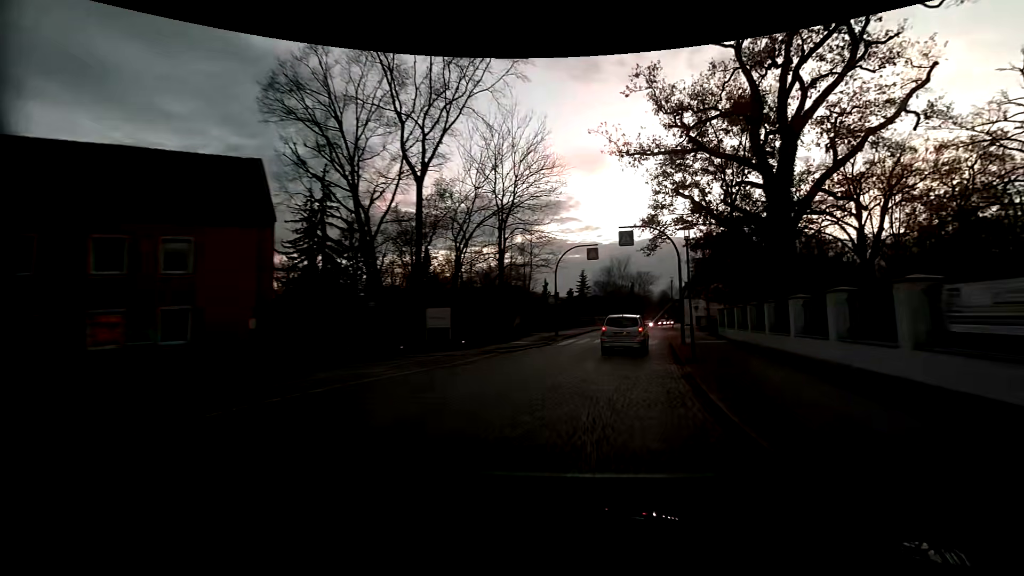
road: residential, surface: sett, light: Dusk
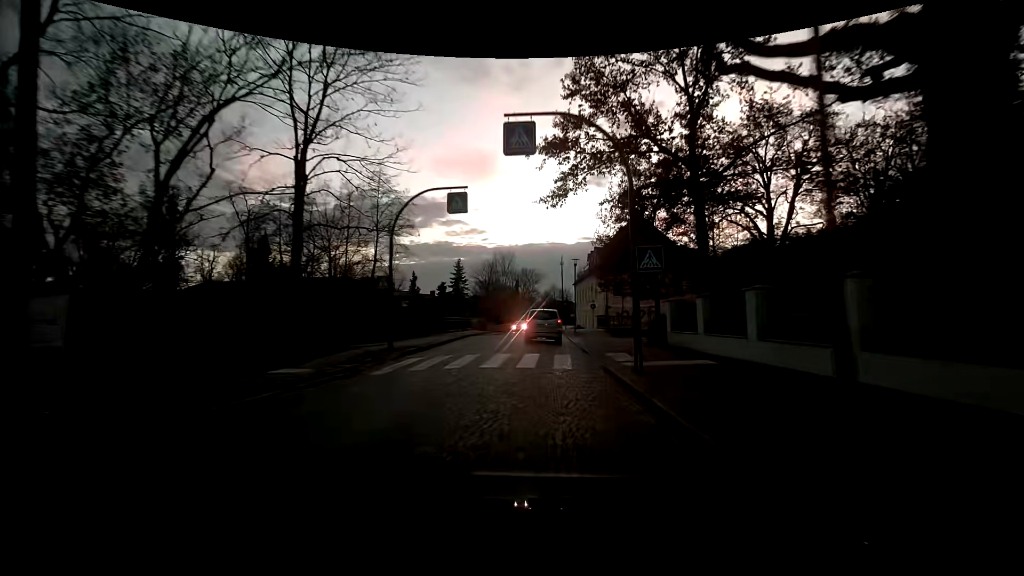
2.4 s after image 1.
(+2.3, +15.4) m; +15°
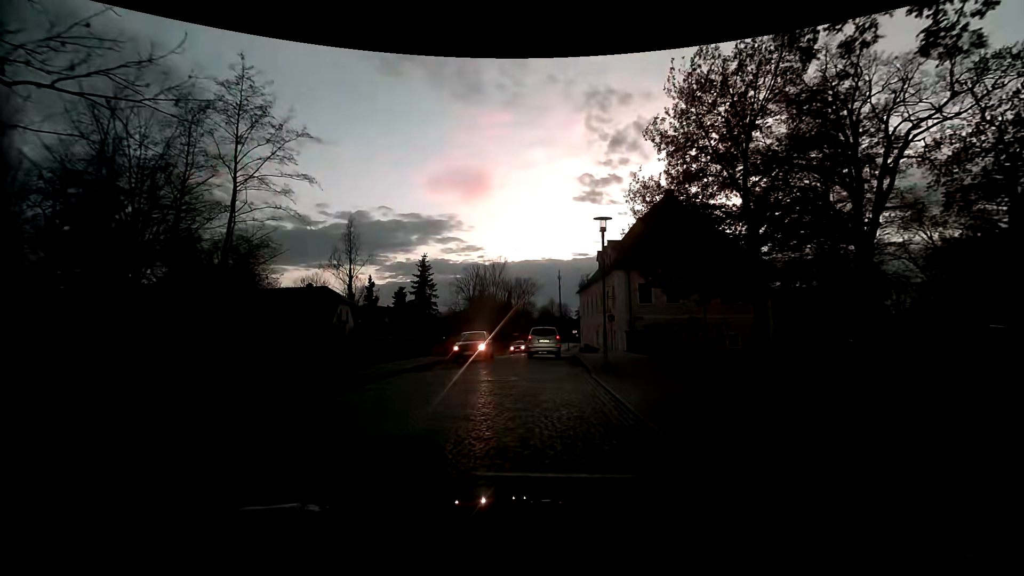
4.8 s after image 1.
(-0.2, +16.1) m; -1°
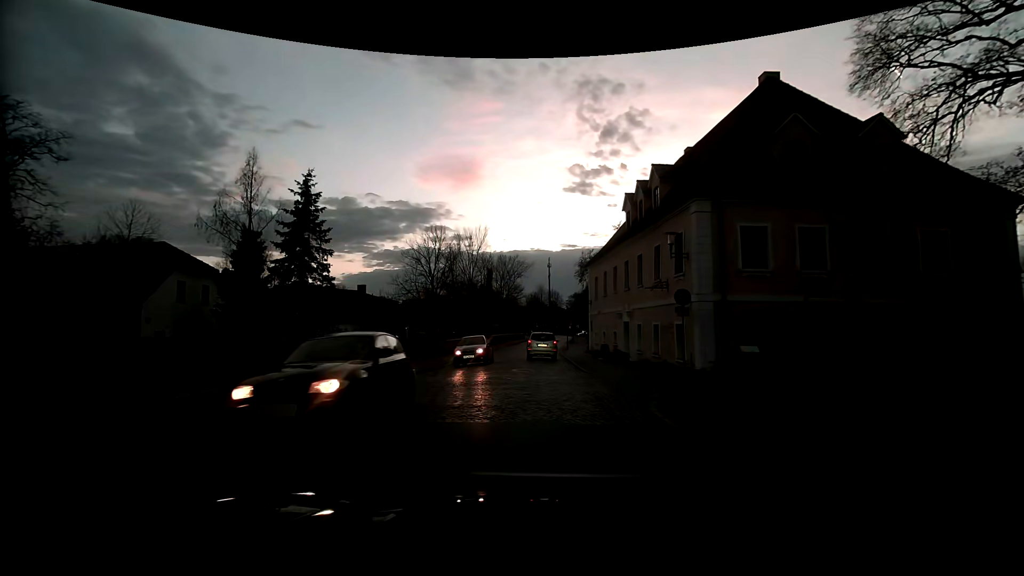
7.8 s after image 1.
(+0.1, +20.8) m; +2°
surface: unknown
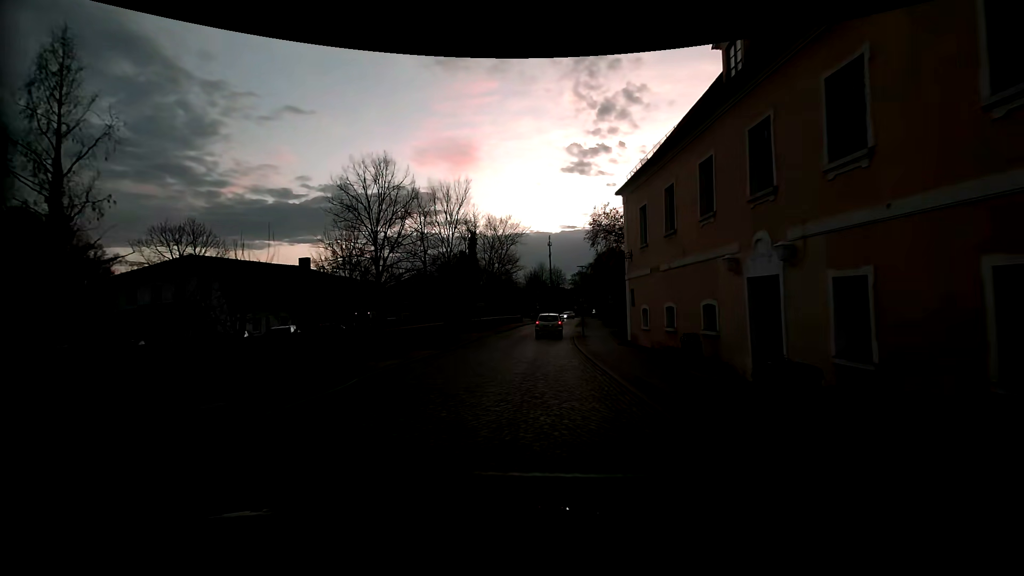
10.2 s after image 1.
(+0.1, +17.5) m; 0°
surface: sett
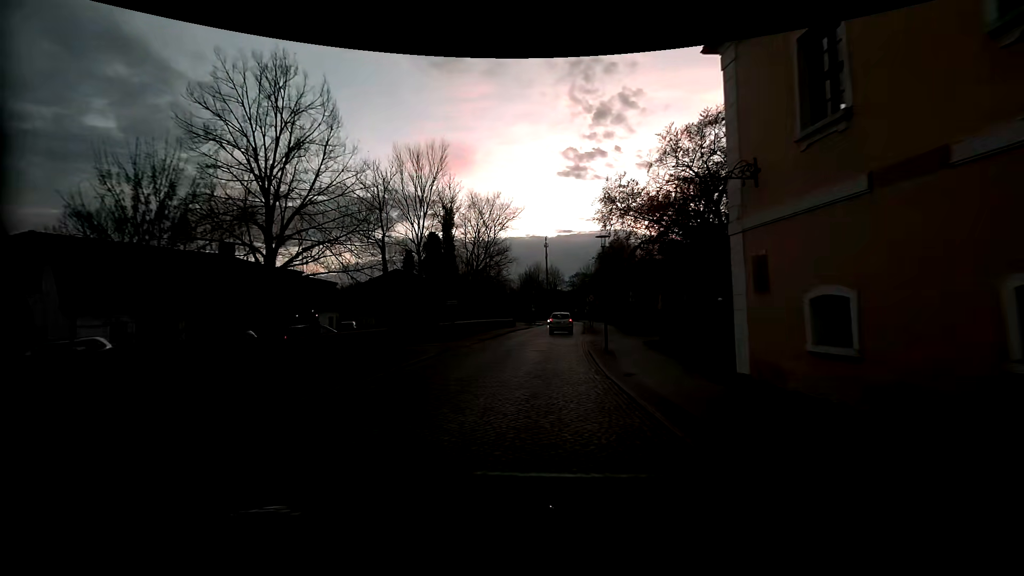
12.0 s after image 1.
(+0.1, +13.0) m; 0°
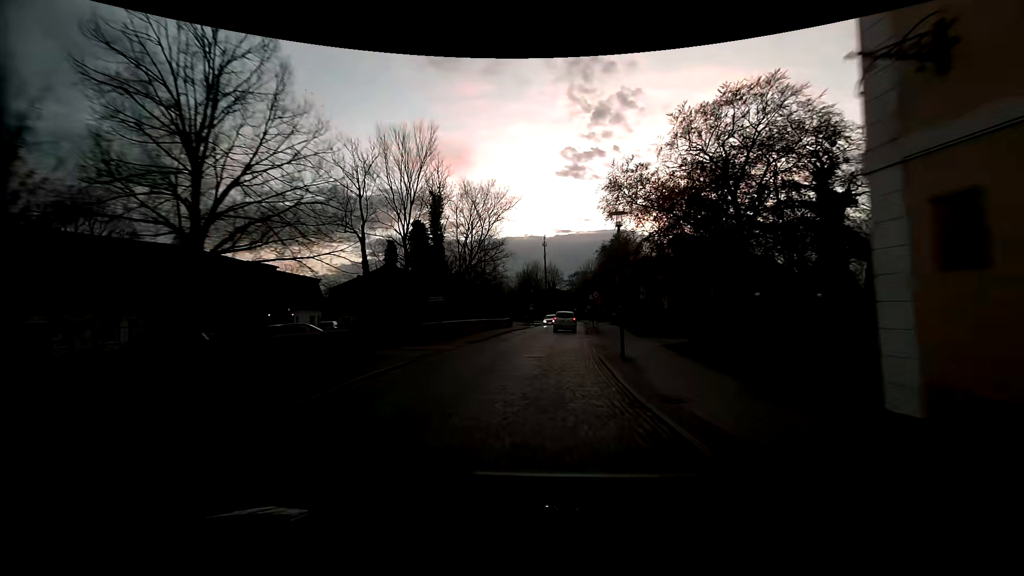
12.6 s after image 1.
(0.0, +4.3) m; +1°
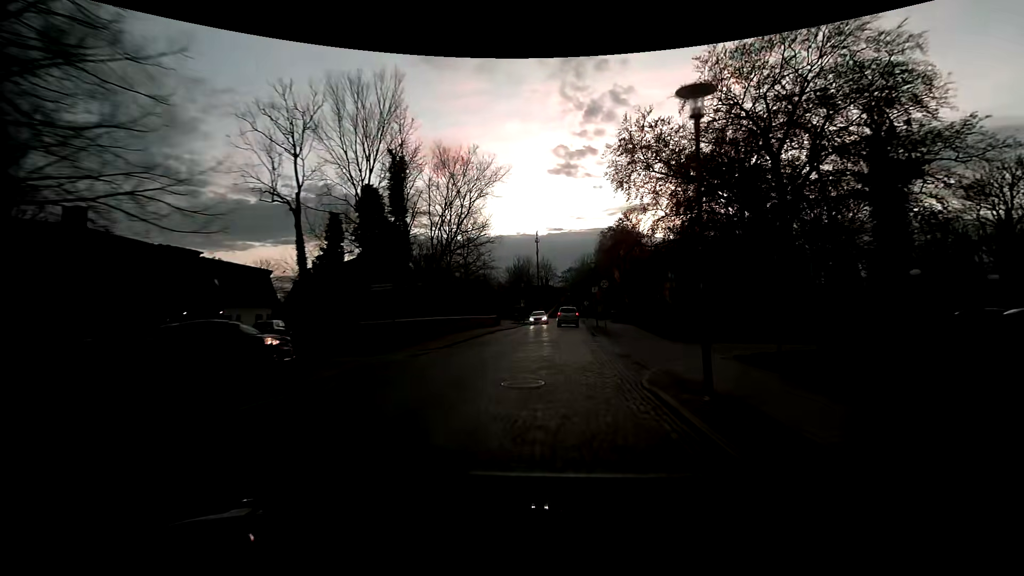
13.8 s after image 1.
(0.0, +8.5) m; 0°
(0, +10) (+1, +20) (+2, +30) (+3, +40) (+4, +50) (+5, +60) (+6, +70) (+6, +80) (+6, +90) (+5, +100) m
